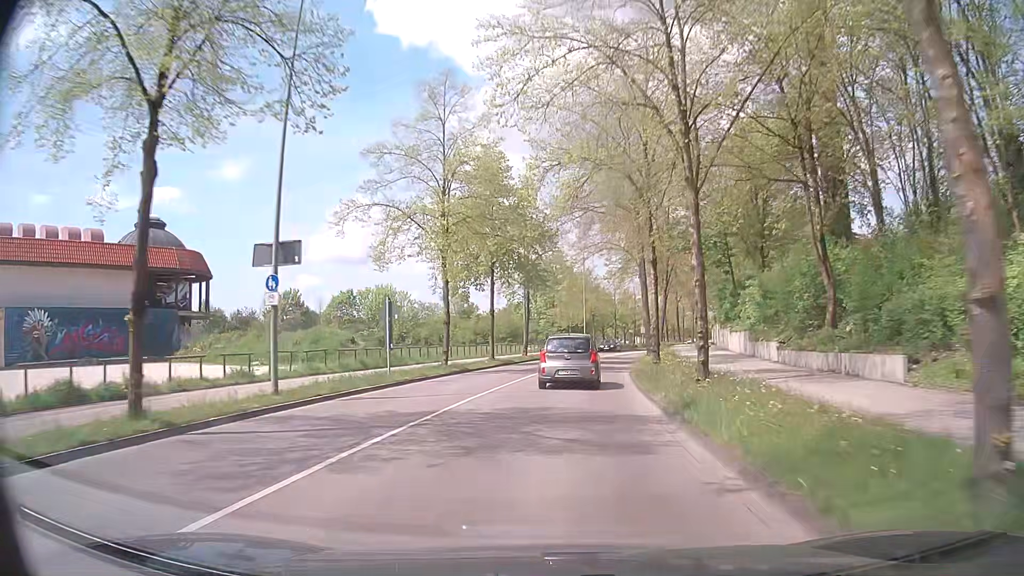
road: tertiary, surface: asphalt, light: Day
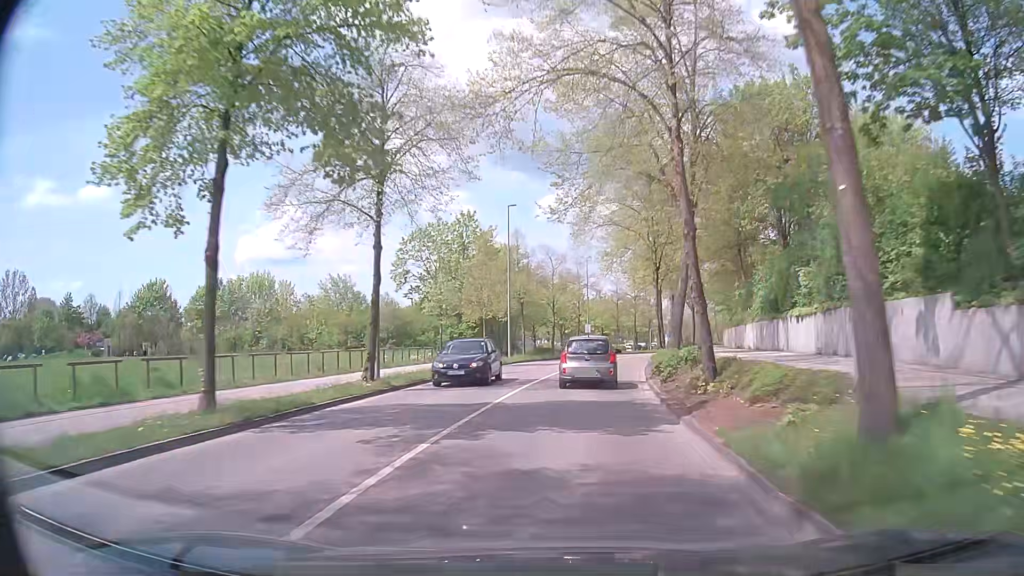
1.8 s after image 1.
(+1.3, +26.3) m; +6°
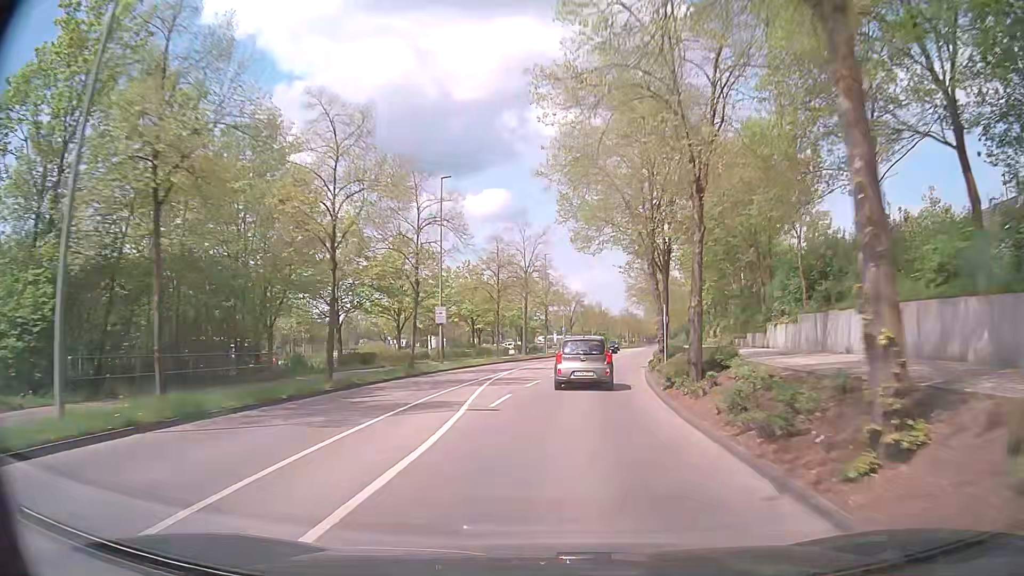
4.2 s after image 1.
(+3.3, +37.1) m; +10°
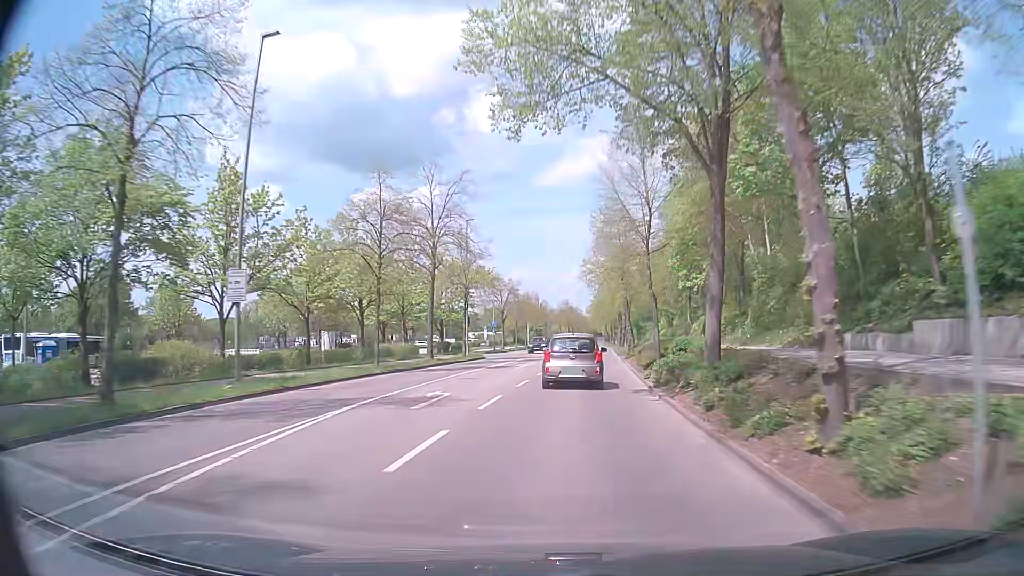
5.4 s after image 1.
(+0.9, +19.2) m; +6°
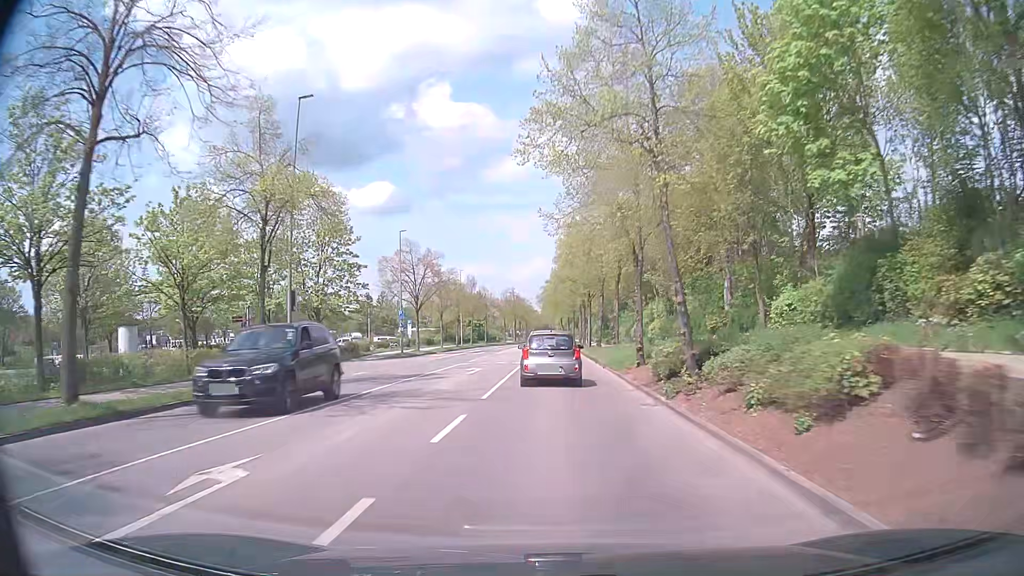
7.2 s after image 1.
(+1.5, +28.0) m; +5°
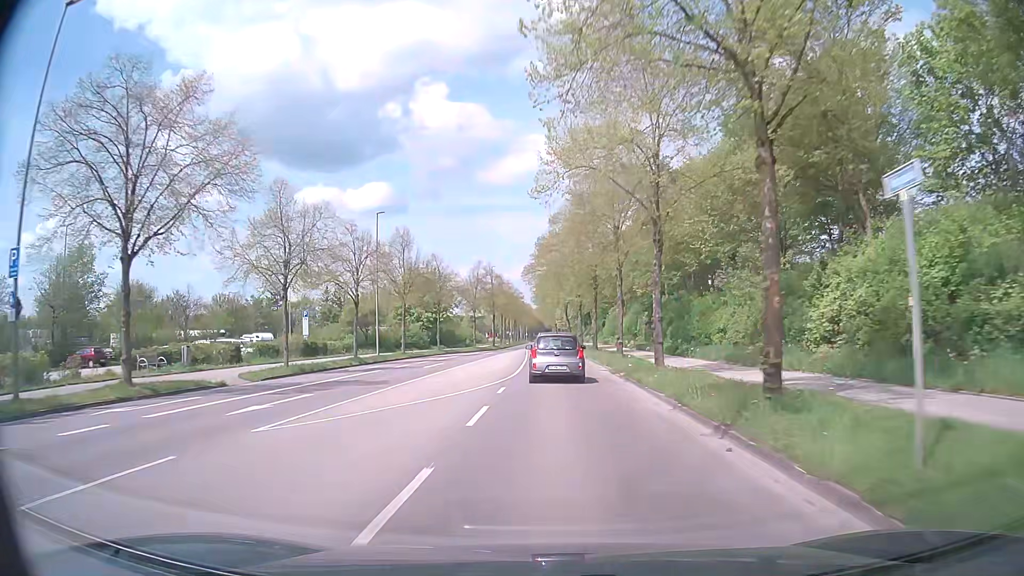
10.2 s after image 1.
(+0.2, +45.7) m; 0°
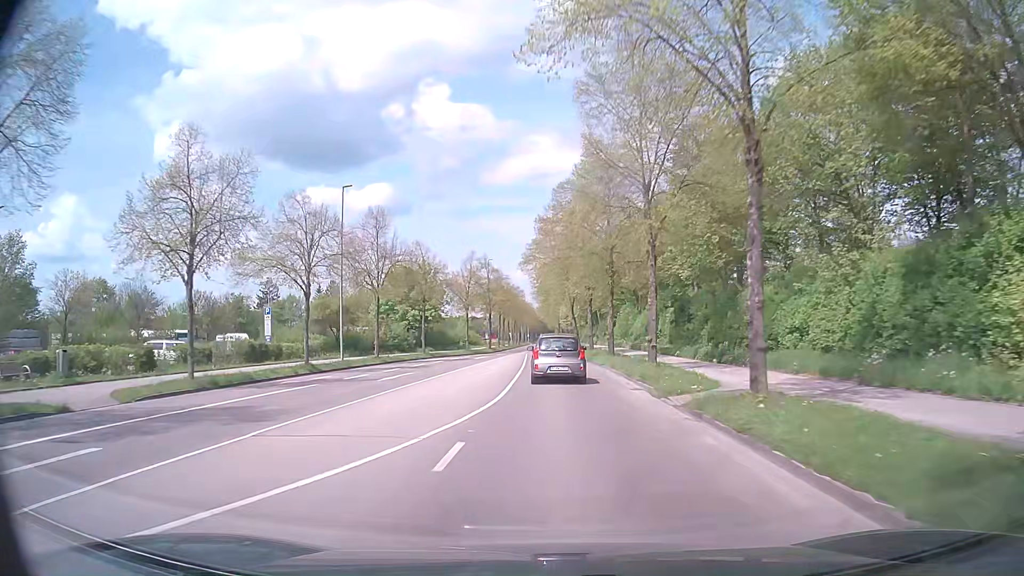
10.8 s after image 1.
(0.0, +9.5) m; 0°
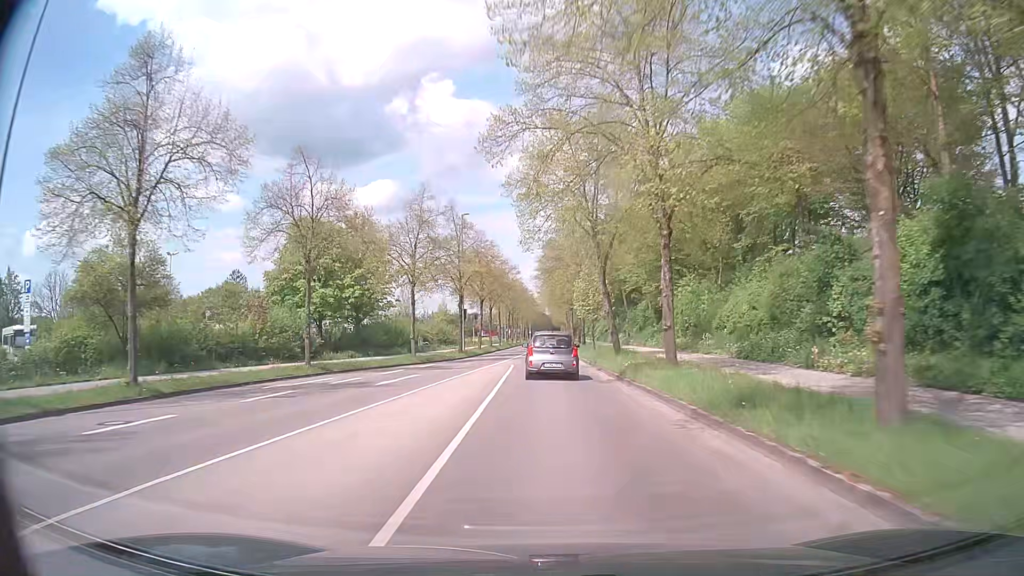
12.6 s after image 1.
(-0.1, +28.6) m; 0°
(0, +10) (0, +20) (0, +30) (0, +40) (0, +50) (0, +60) (0, +70) (0, +80) (0, +90) (0, +100) m
